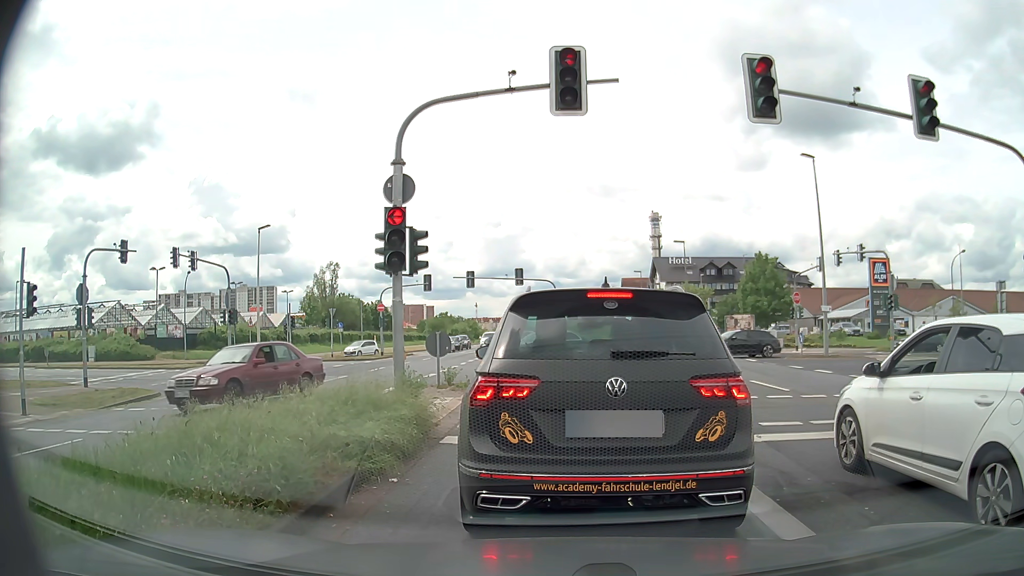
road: primary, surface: asphalt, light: Day
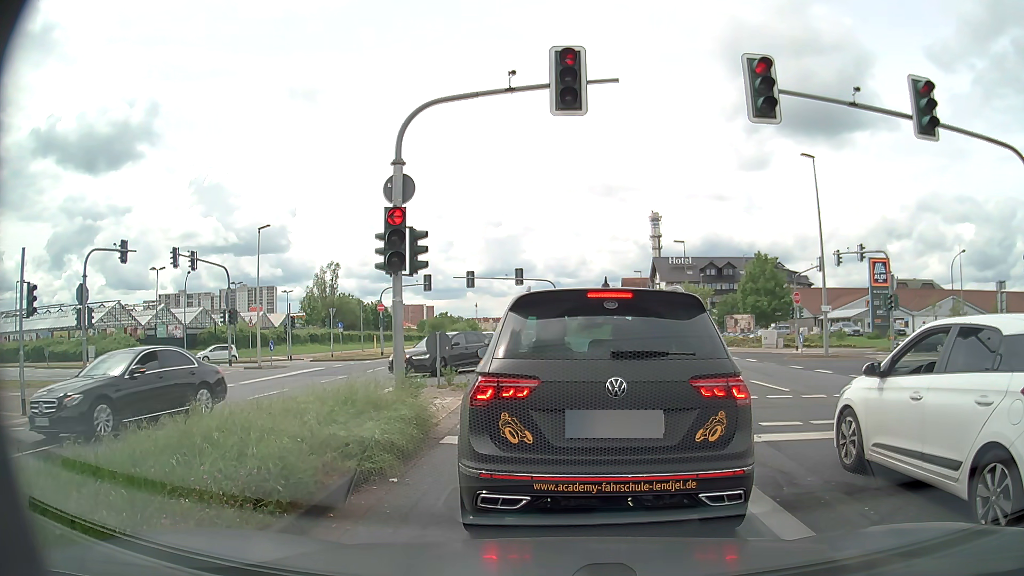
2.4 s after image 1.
(0.0, 0.0) m; 0°
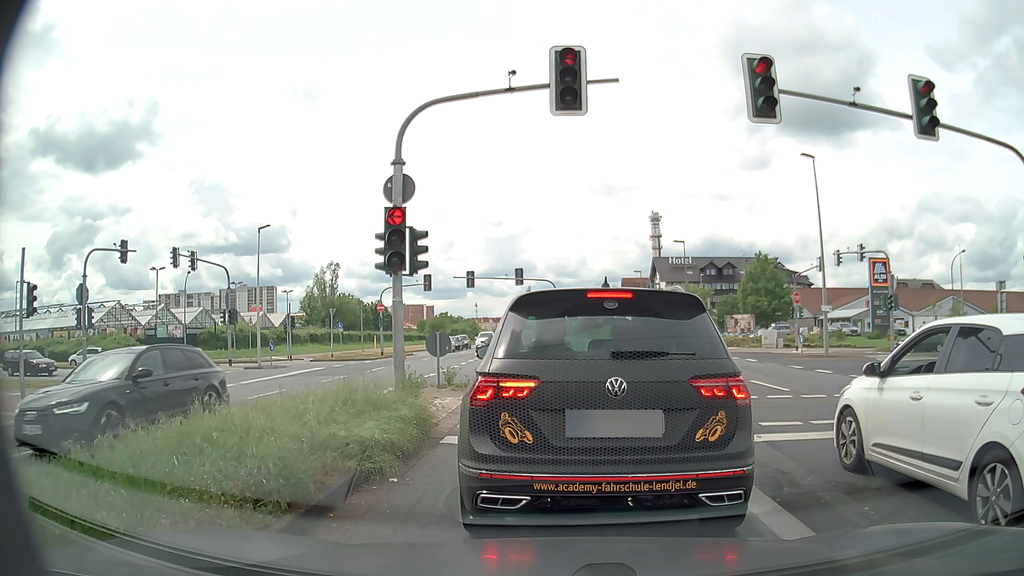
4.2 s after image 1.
(0.0, 0.0) m; 0°
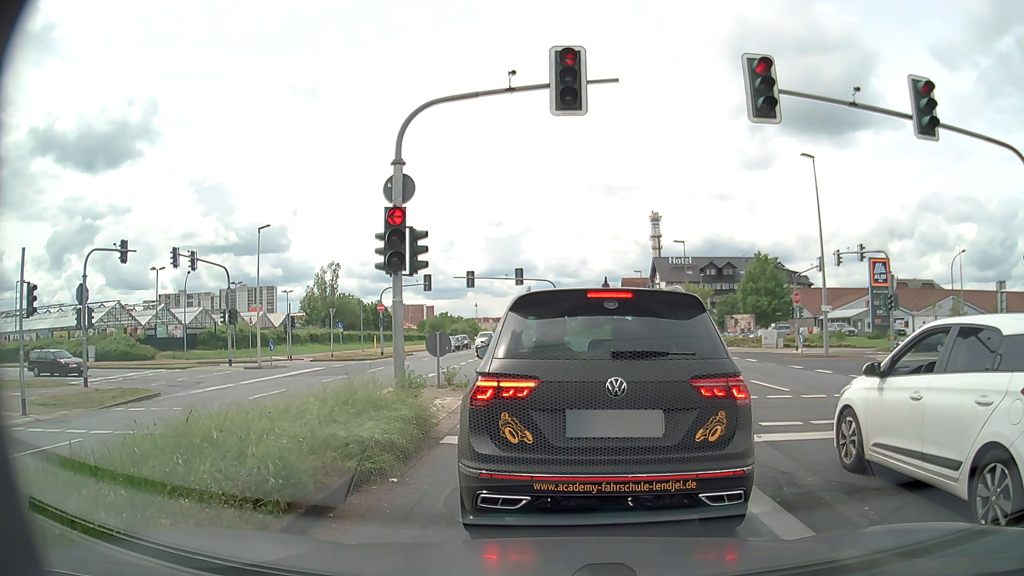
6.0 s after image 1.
(0.0, 0.0) m; 0°
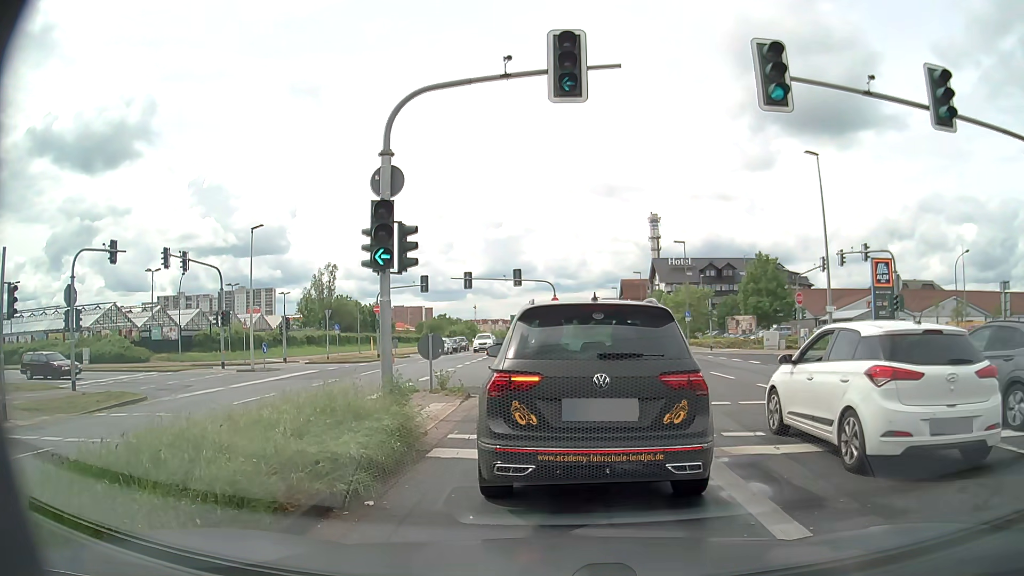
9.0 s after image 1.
(0.0, +0.8) m; 0°
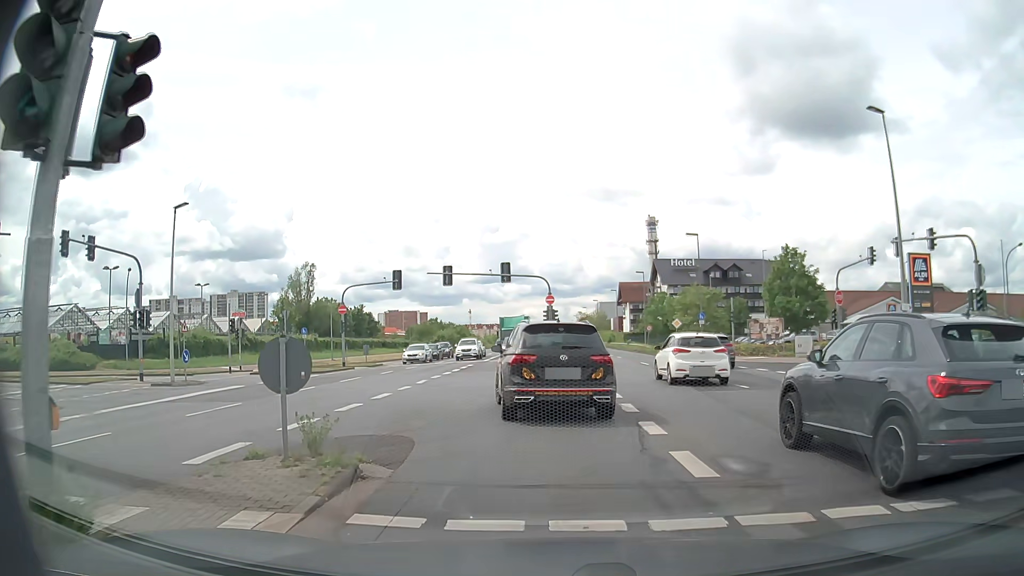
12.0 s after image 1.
(+0.1, +8.5) m; +1°
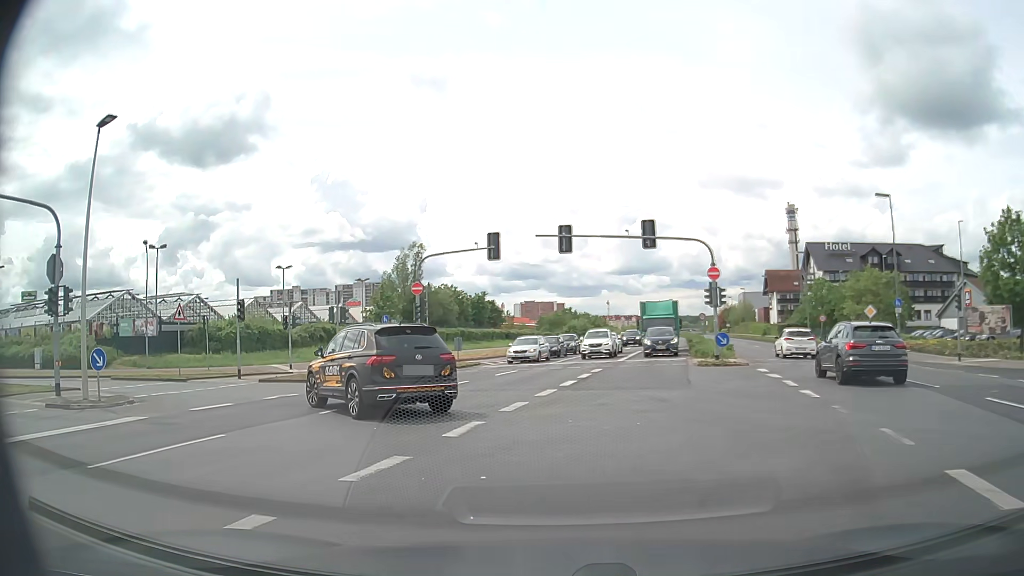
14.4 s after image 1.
(-0.9, +13.9) m; -12°
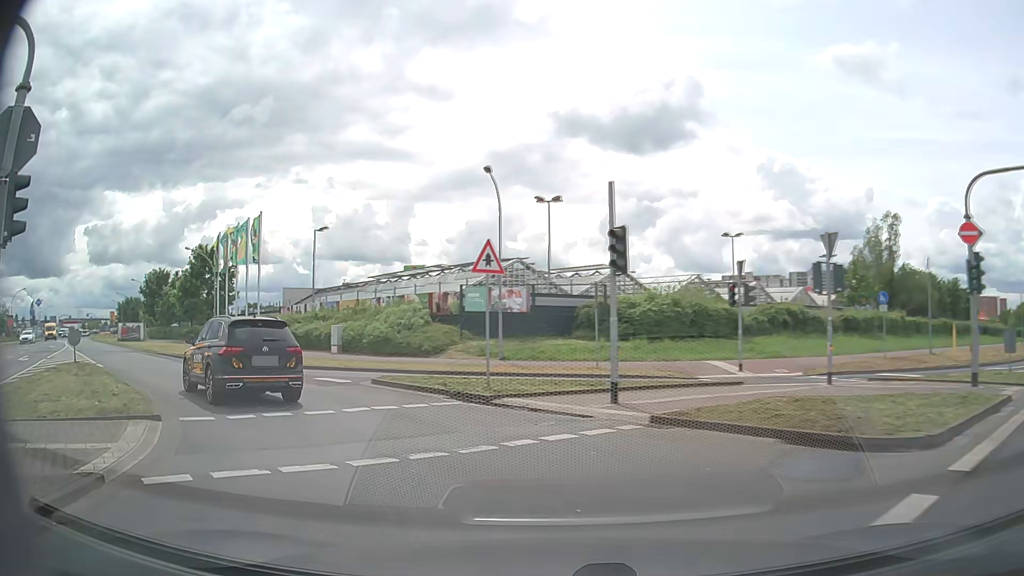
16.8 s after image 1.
(-4.8, +15.3) m; -38°
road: tertiary
(-2, +10) (-9, +17) (-16, +24) (-23, +31) (-30, +38) (-37, +45) (-44, +52) (-51, +59) (-58, +67) (-65, +74) m
